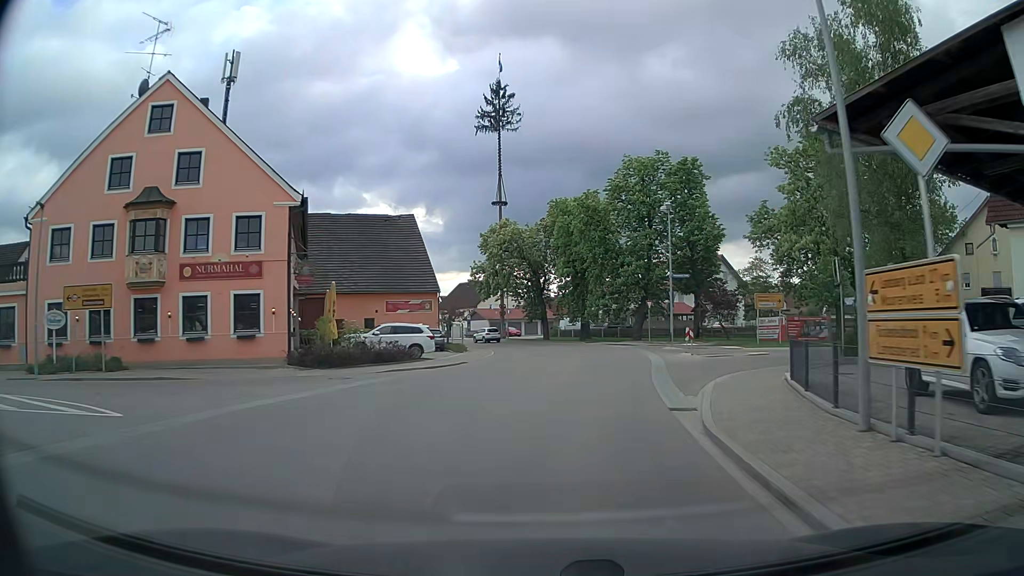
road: secondary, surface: asphalt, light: Day
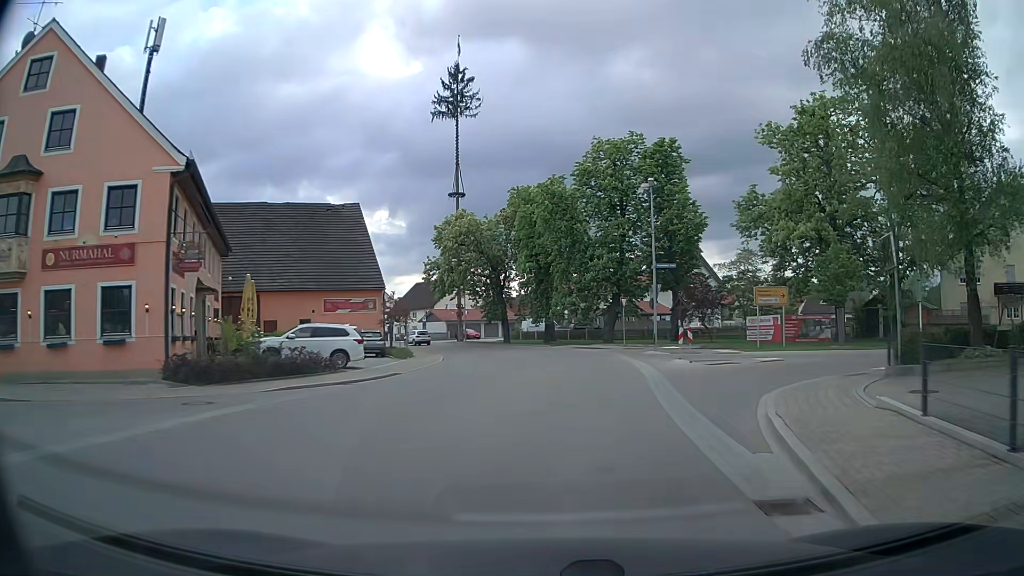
(+0.2, +6.8) m; +4°
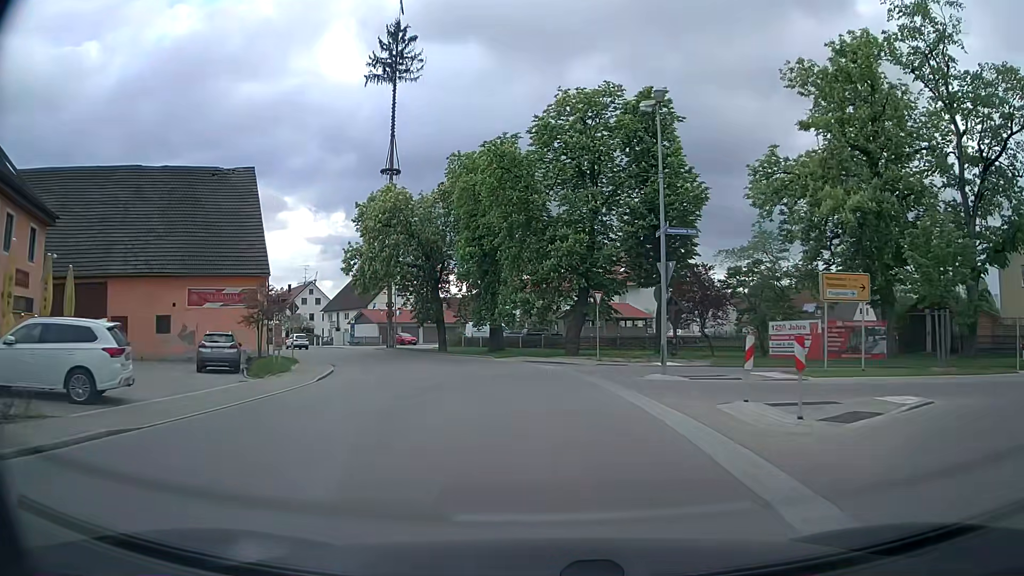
(+0.5, +13.7) m; +4°
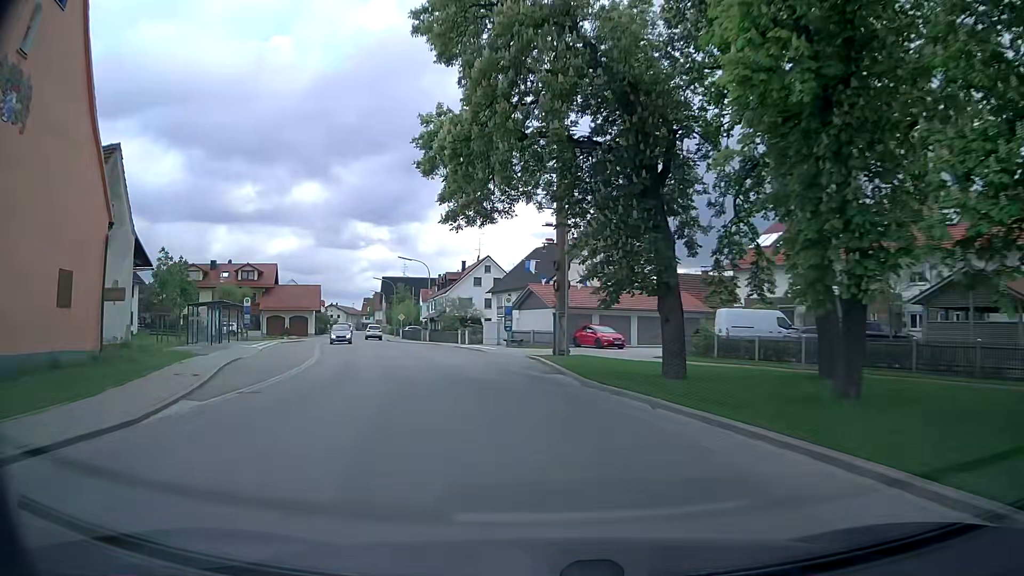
(-4.3, +34.3) m; -18°
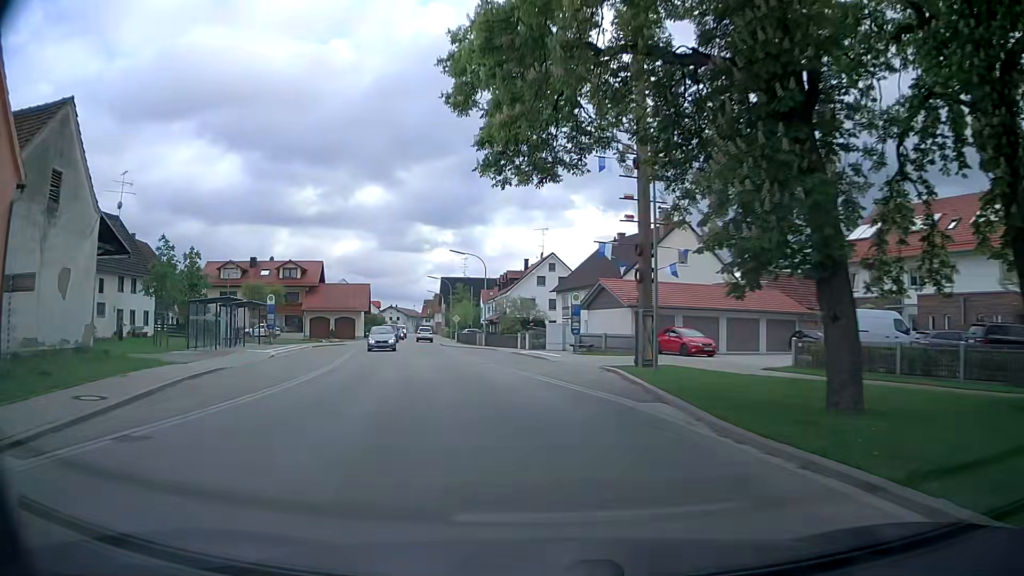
(-0.4, +7.1) m; -6°
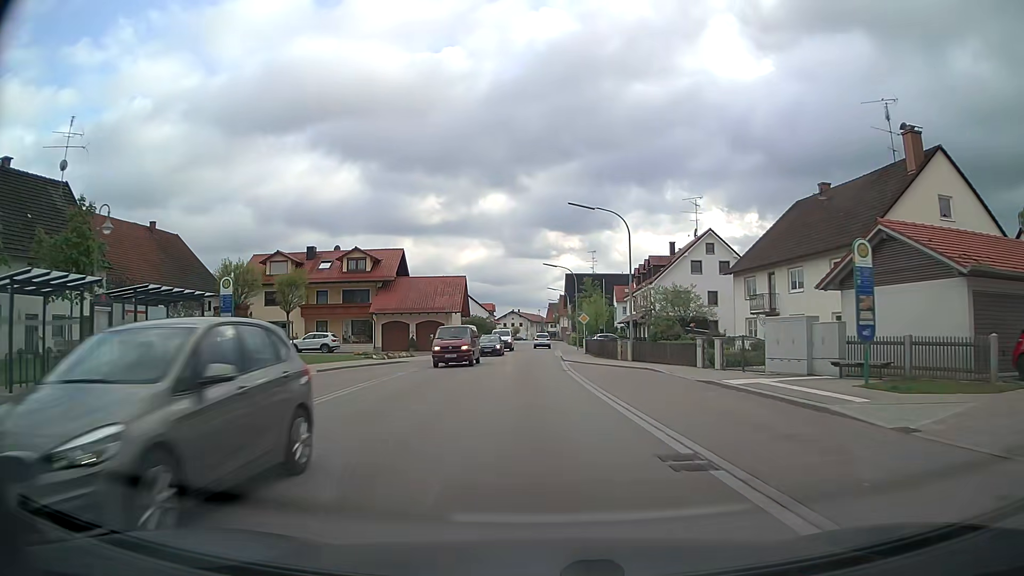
(-2.3, +21.4) m; -10°
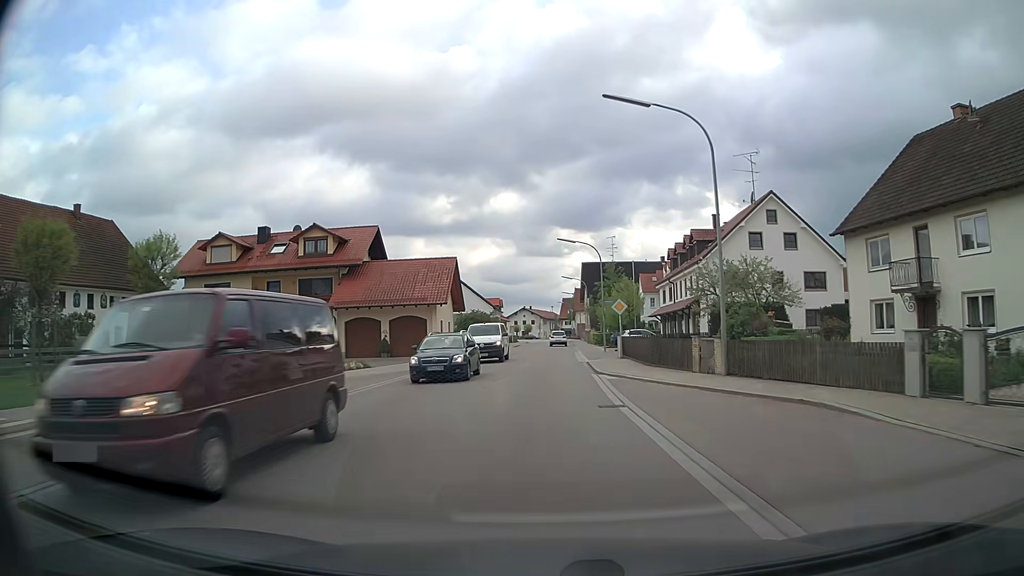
(-0.4, +14.6) m; -2°
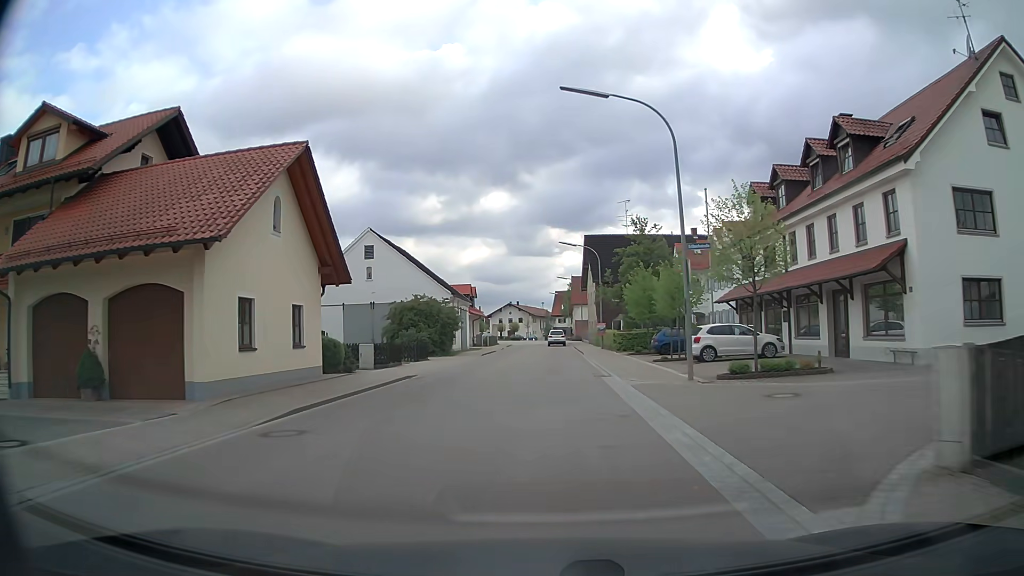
(+0.1, +29.1) m; 0°
(0, +10) (0, +20) (0, +30) (+1, +40) (+1, +50) (+1, +60) (+1, +70) (+1, +80) (+1, +90) (0, +100) m
